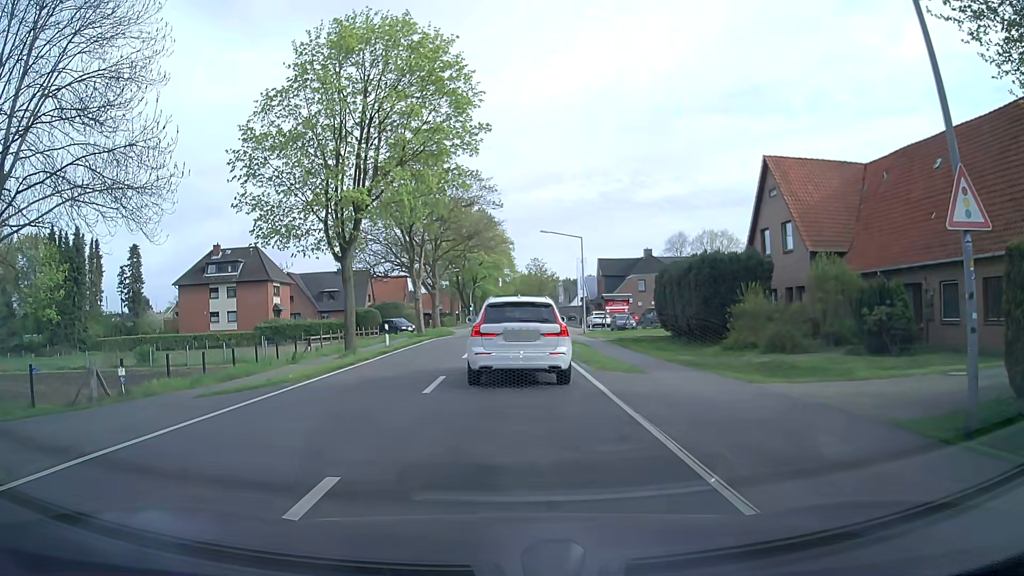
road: tertiary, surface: asphalt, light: Day
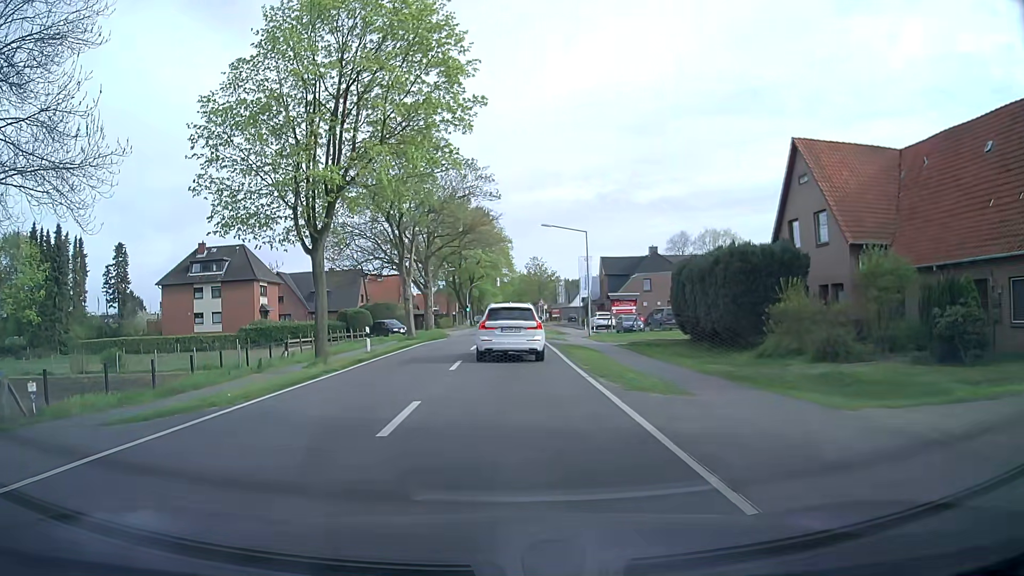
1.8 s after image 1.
(+0.2, +4.2) m; +2°
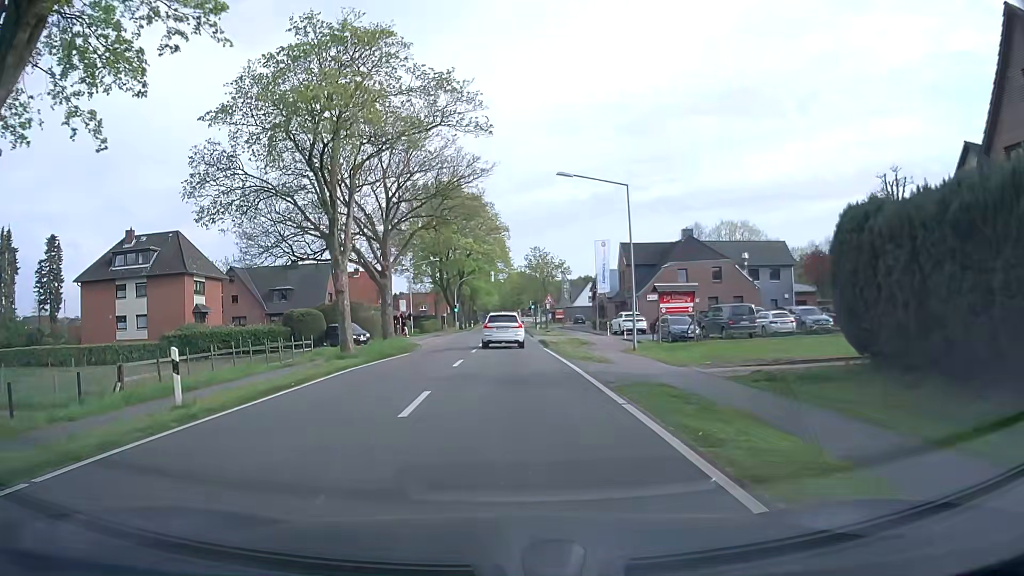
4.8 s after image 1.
(+0.1, +17.3) m; +1°
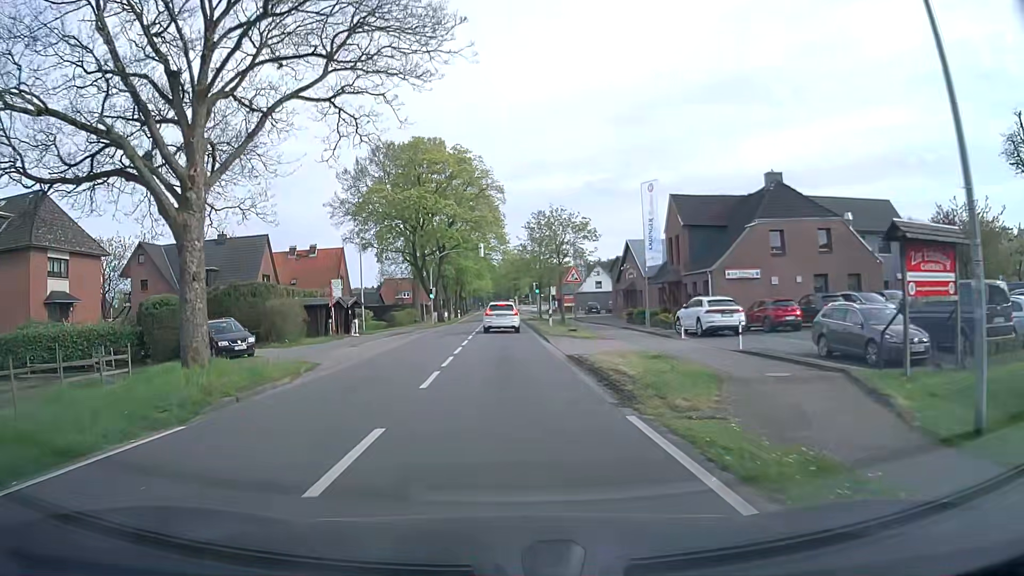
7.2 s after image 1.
(-0.1, +22.2) m; -1°
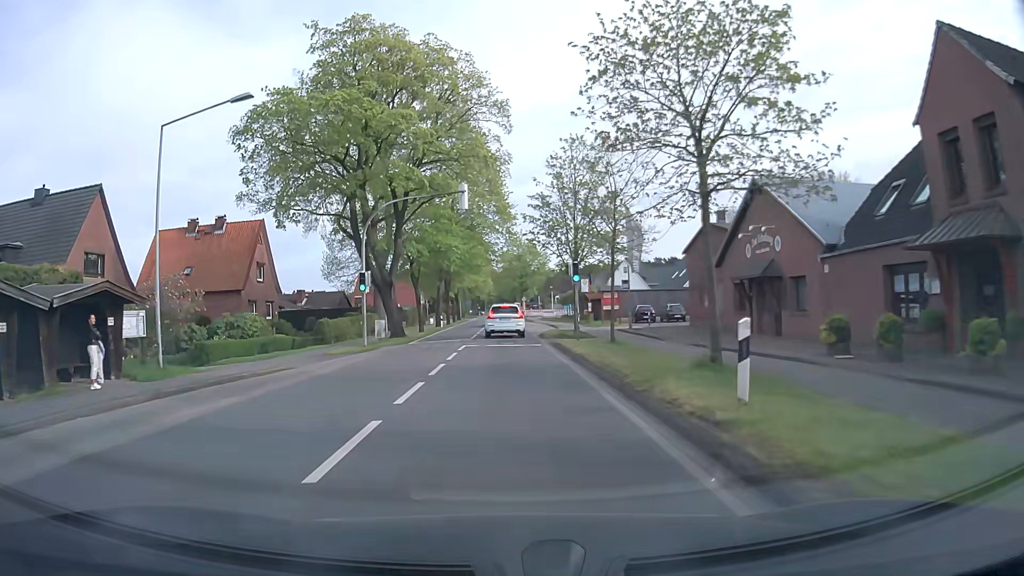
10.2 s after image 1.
(+0.1, +29.7) m; 0°
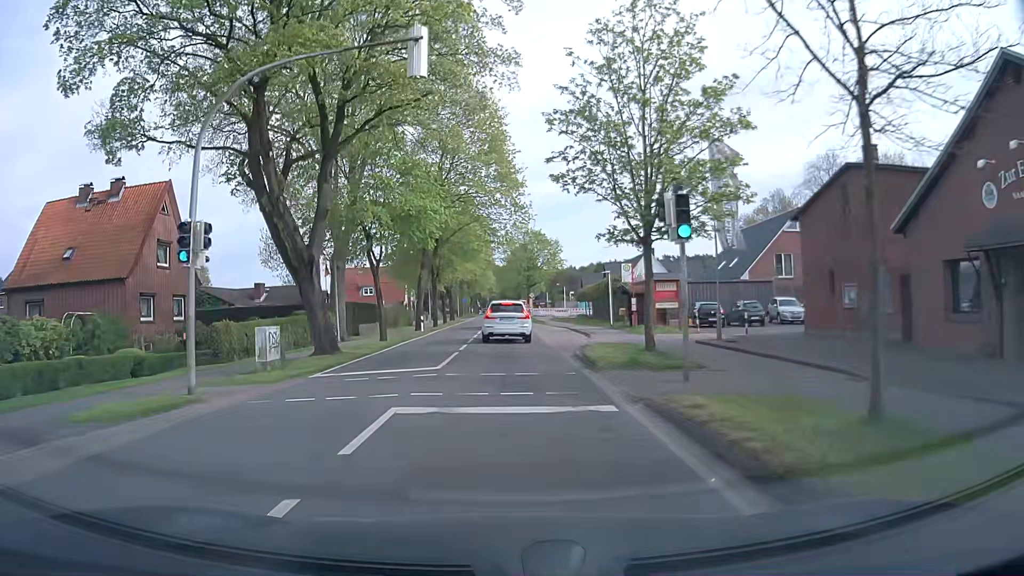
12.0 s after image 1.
(-0.1, +17.1) m; +1°
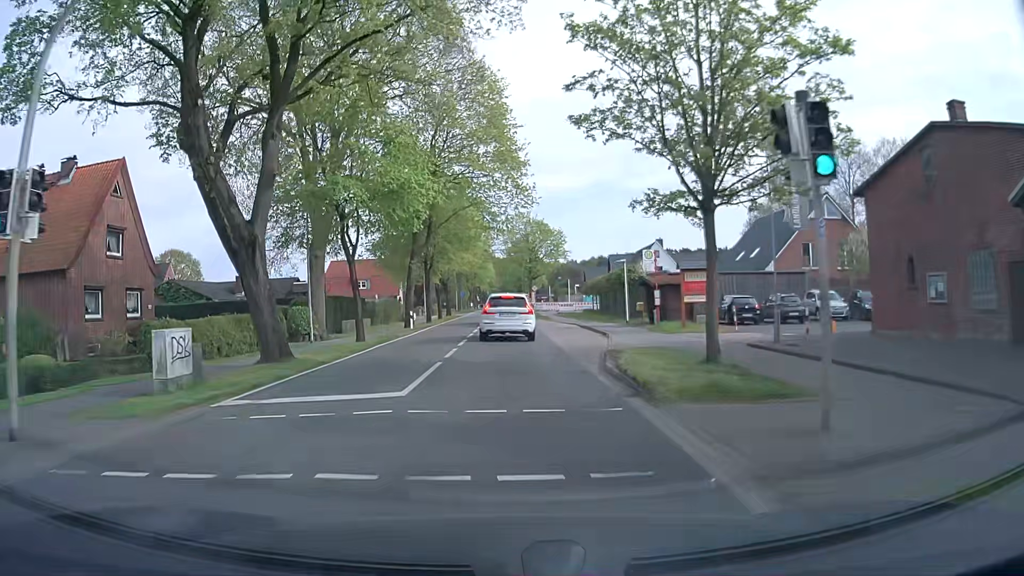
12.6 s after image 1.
(-0.1, +5.4) m; -1°
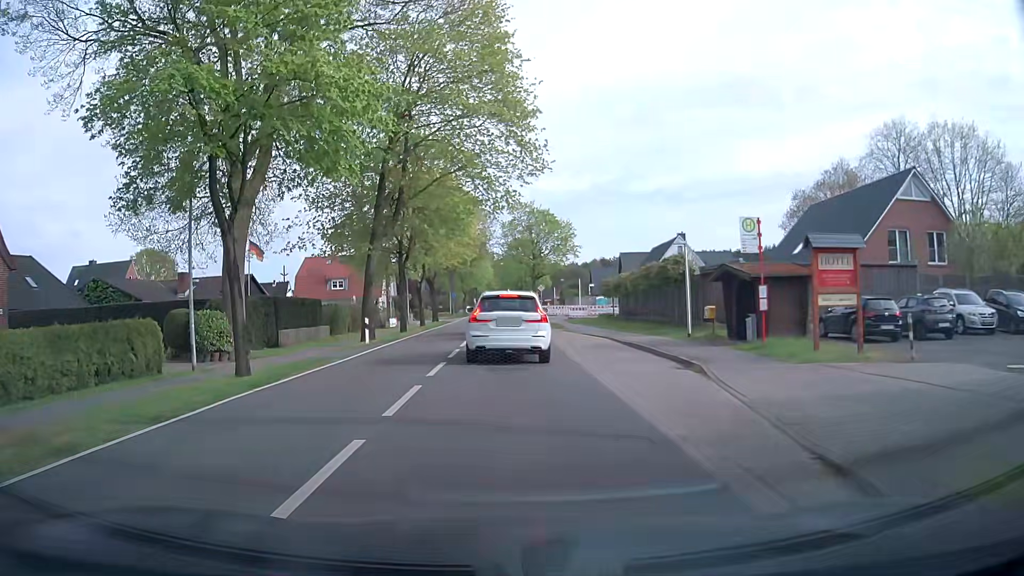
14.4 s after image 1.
(0.0, +12.6) m; 0°
(0, +10) (0, +20) (0, +30) (0, +40) (0, +50) (0, +60) (+7, +67) (+17, +66) (+27, +67) (+37, +67) m
